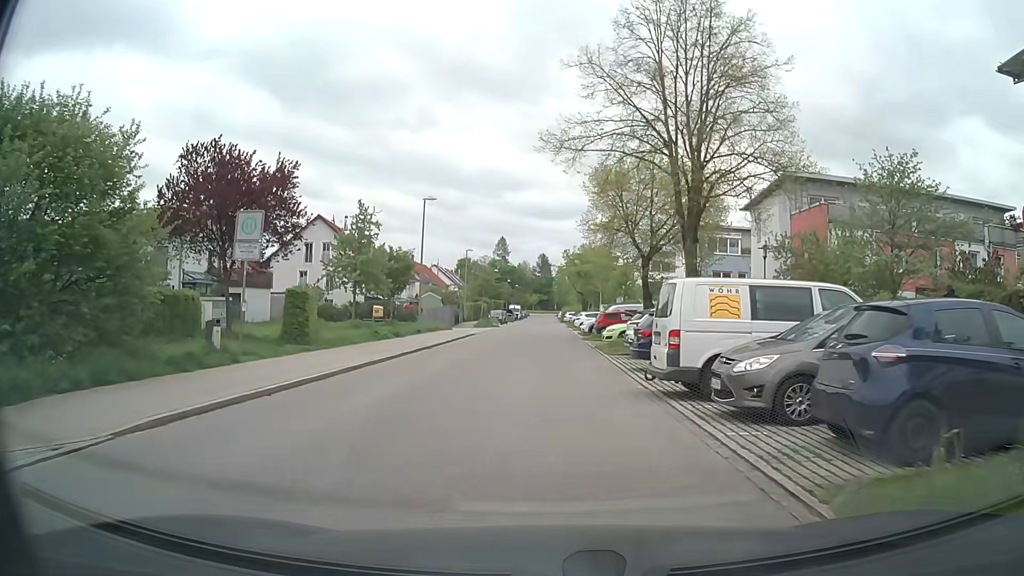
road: residential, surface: asphalt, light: Day
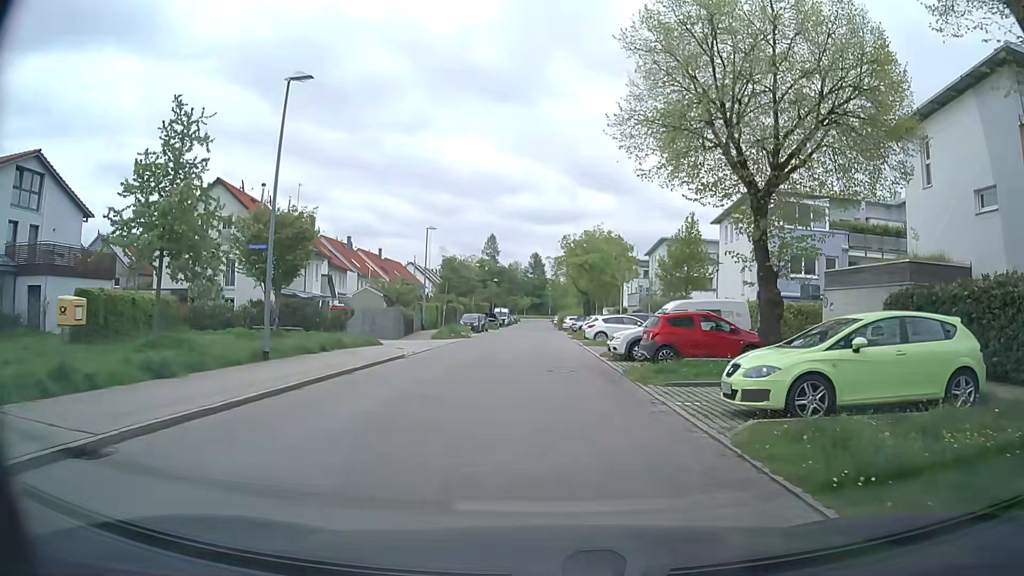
(-0.1, +20.9) m; +1°
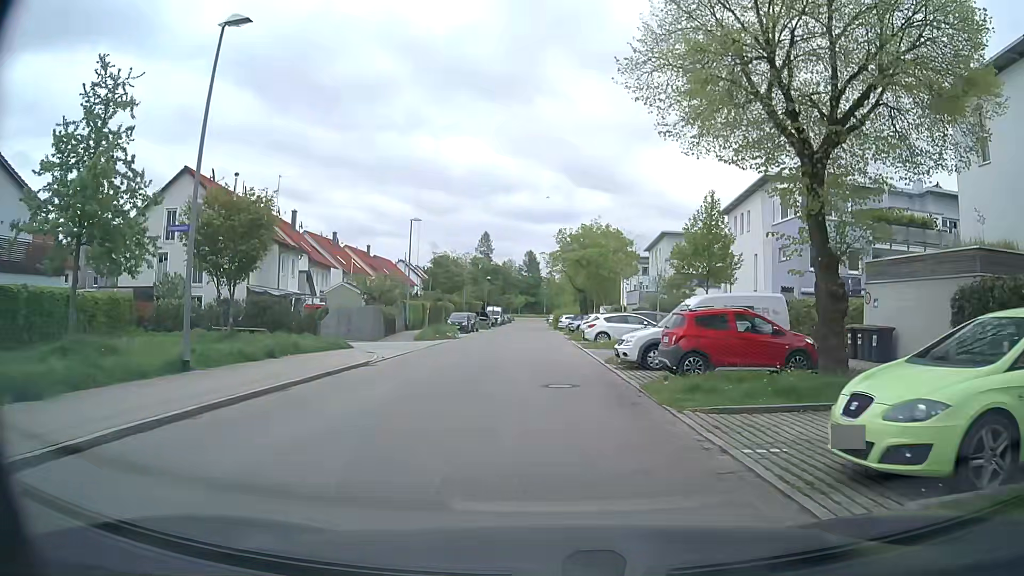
(0.0, +4.0) m; 0°
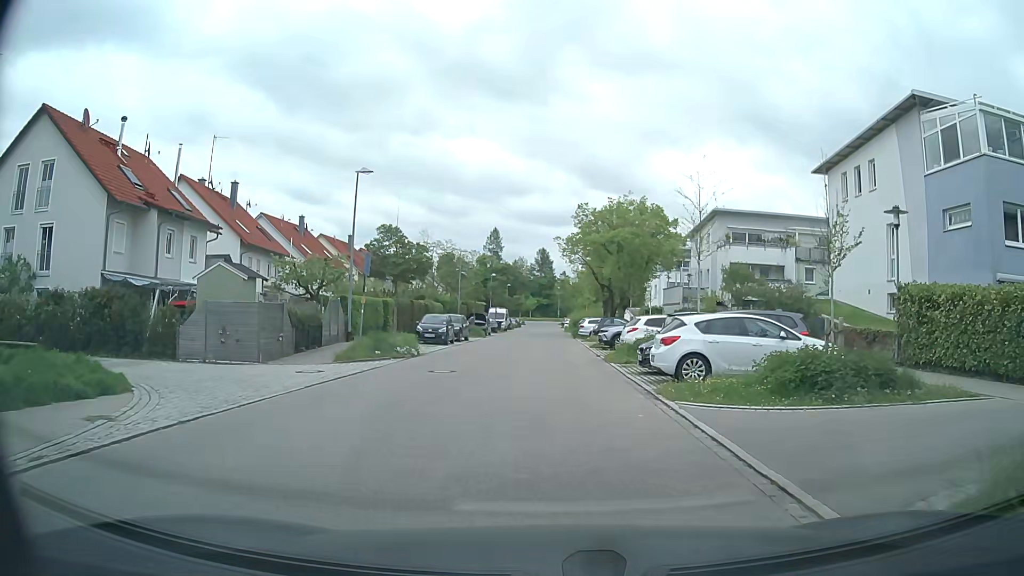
(-0.3, +16.6) m; -1°
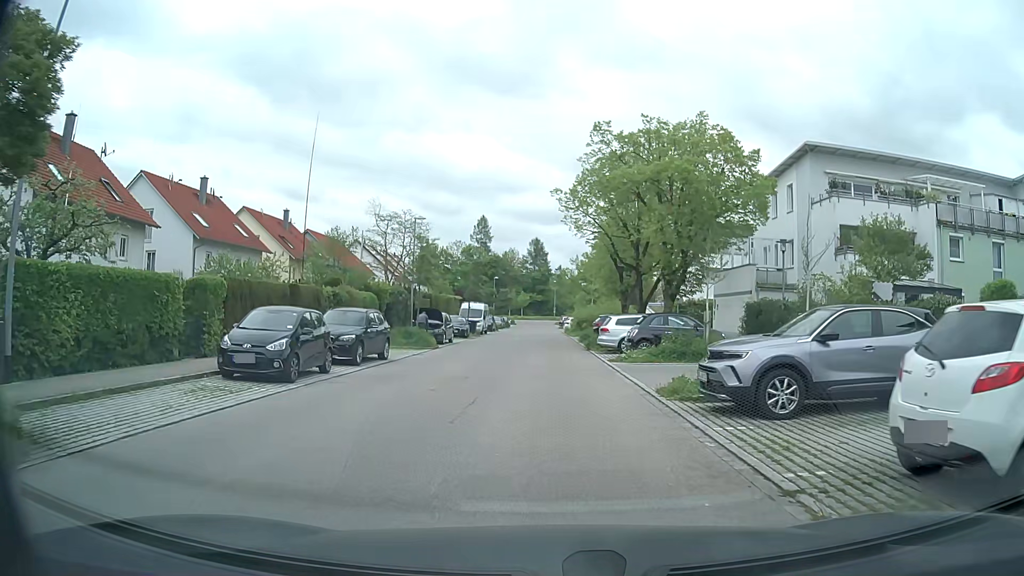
(0.0, +20.6) m; 0°
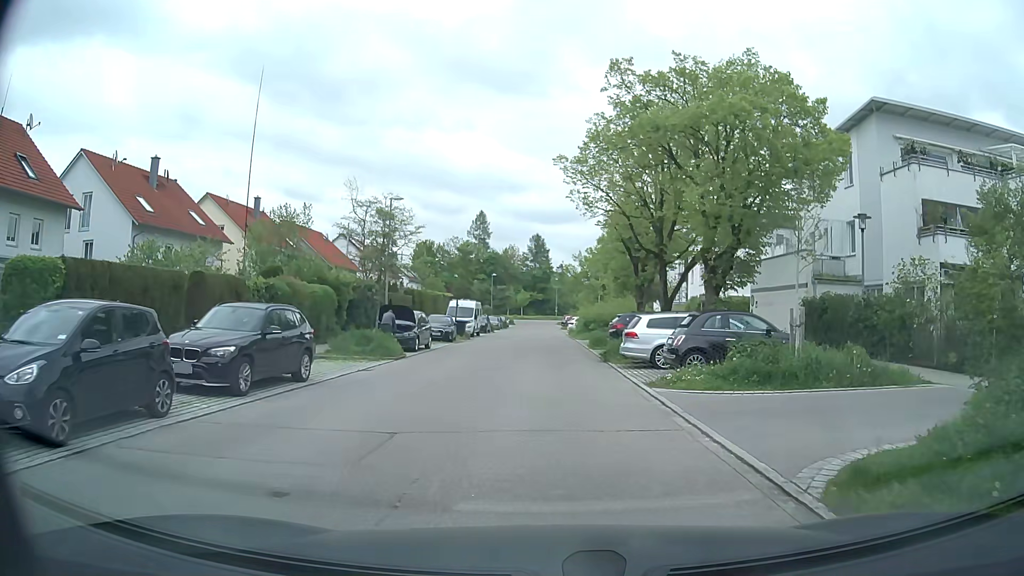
(0.0, +7.5) m; -1°
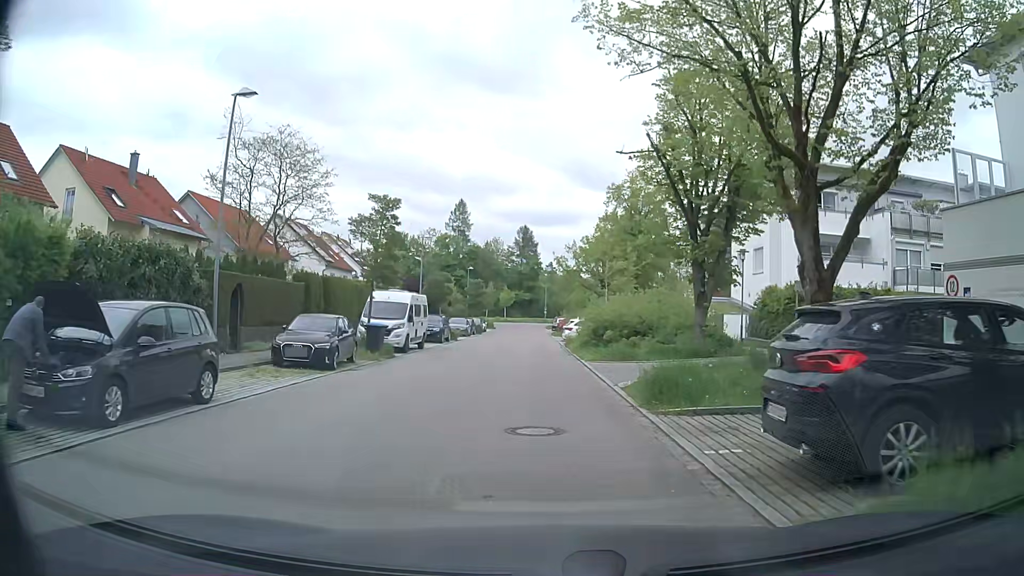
(+0.4, +19.0) m; +2°
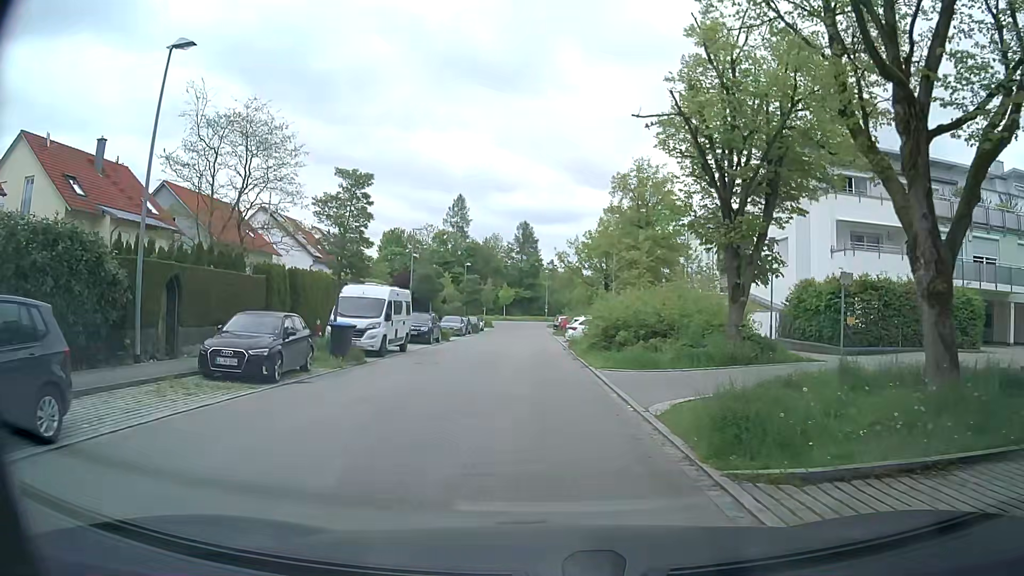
(0.0, +4.1) m; 0°
(0, +10) (0, +20) (-1, +30) (-1, +40) (-2, +50) (-2, +60) (-2, +70) (-3, +80) (-3, +90) (-5, +100) m
